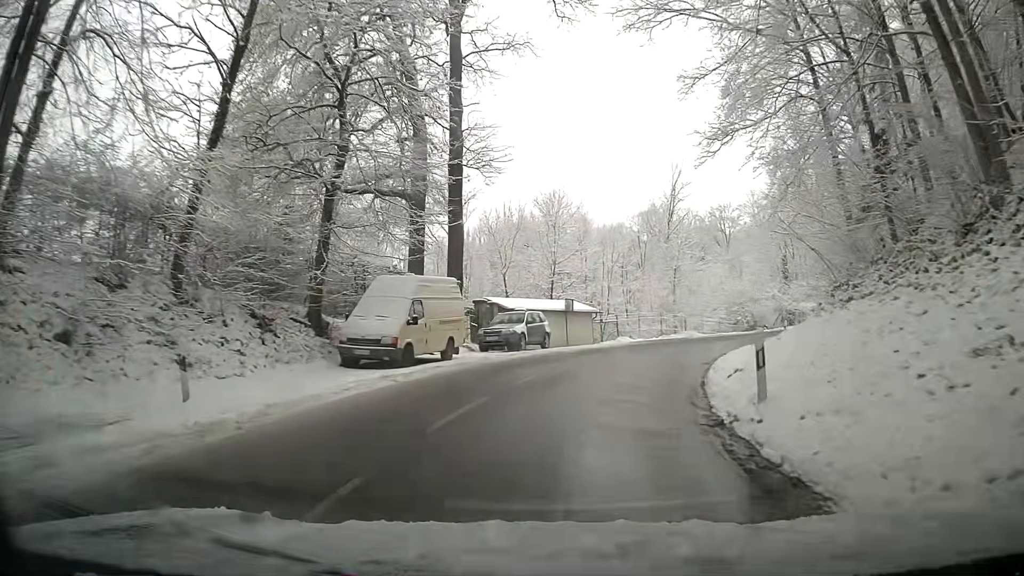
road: tertiary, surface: asphalt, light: Day
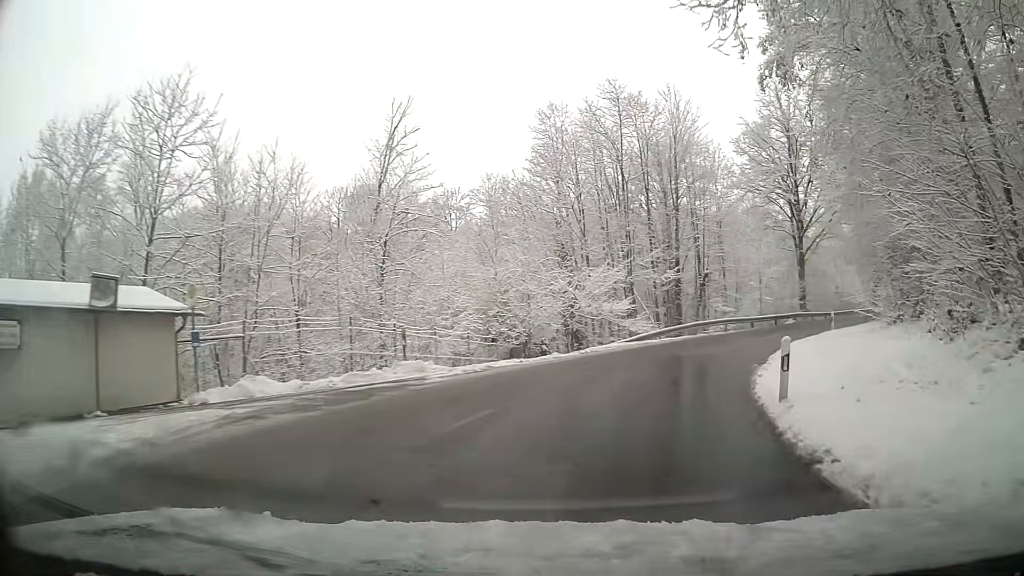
(+5.3, +24.4) m; +27°
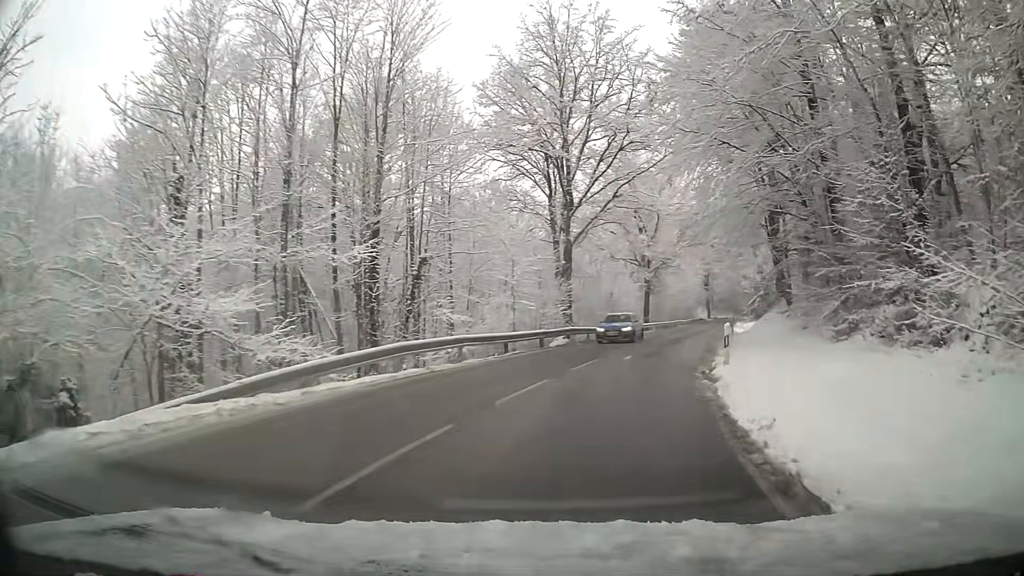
(+4.3, +19.0) m; +24°
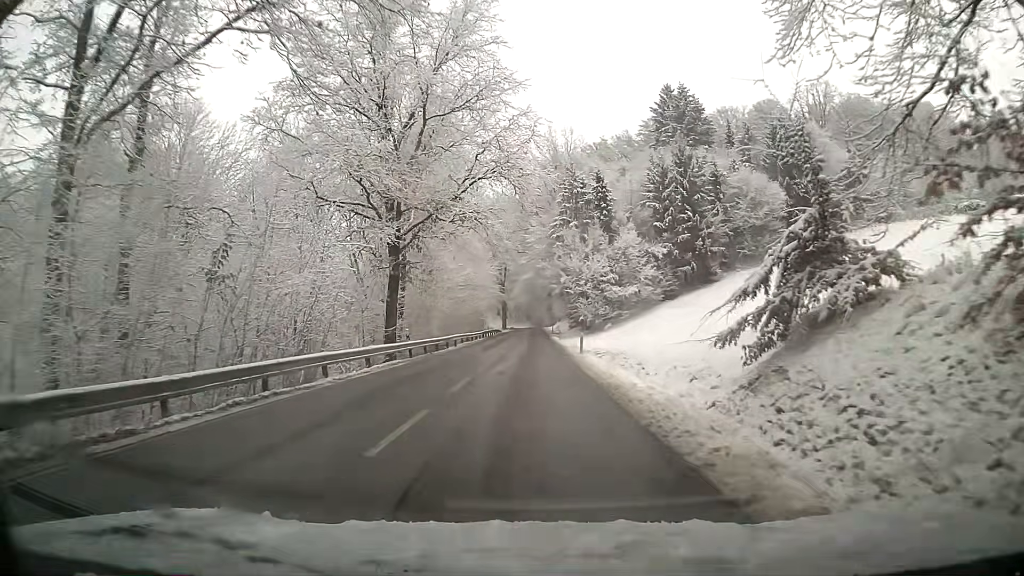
(+6.0, +33.8) m; +15°
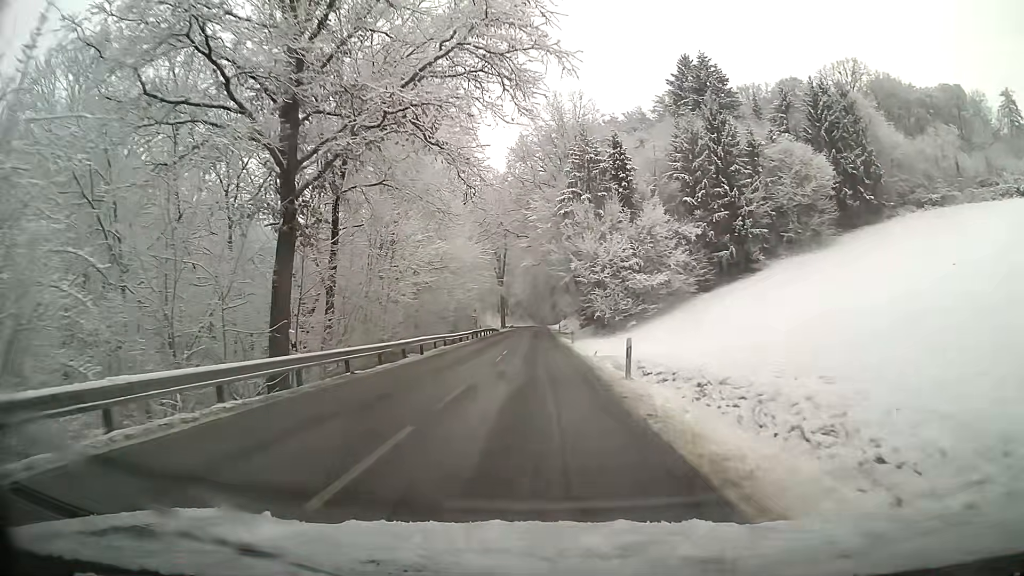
(+0.1, +14.5) m; 0°
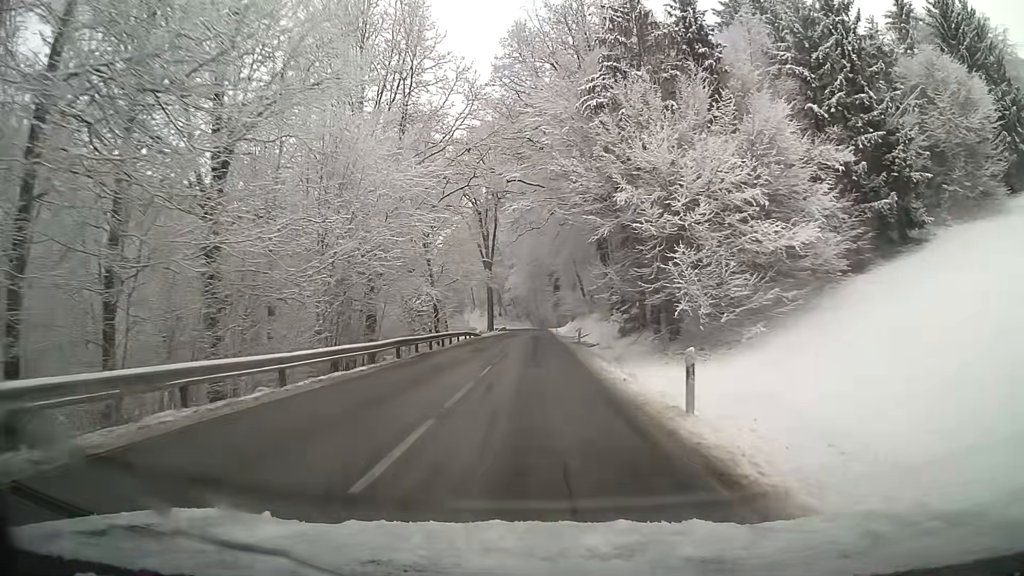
(-0.2, +29.8) m; 0°
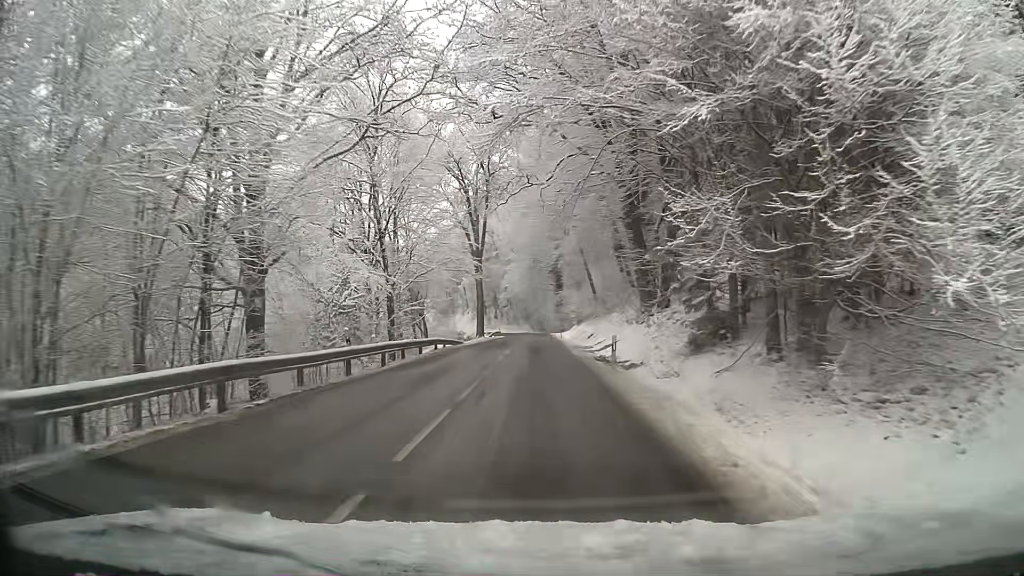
(0.0, +14.9) m; 0°
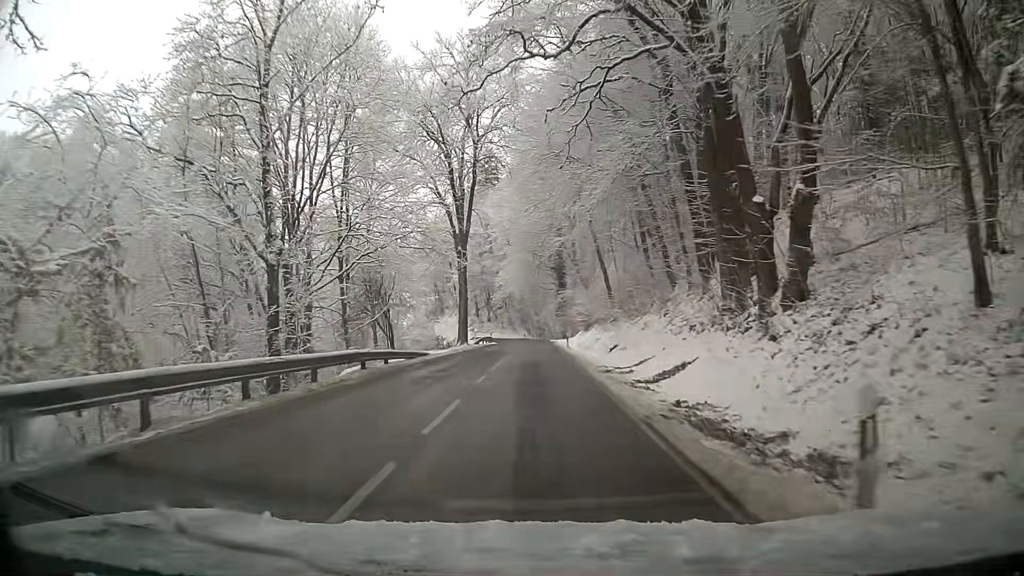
(0.0, +14.9) m; 0°
(0, +10) (0, +20) (0, +30) (0, +40) (+1, +50) (+1, +60) (+1, +70) (0, +80) (-1, +90) (-4, +99) m
